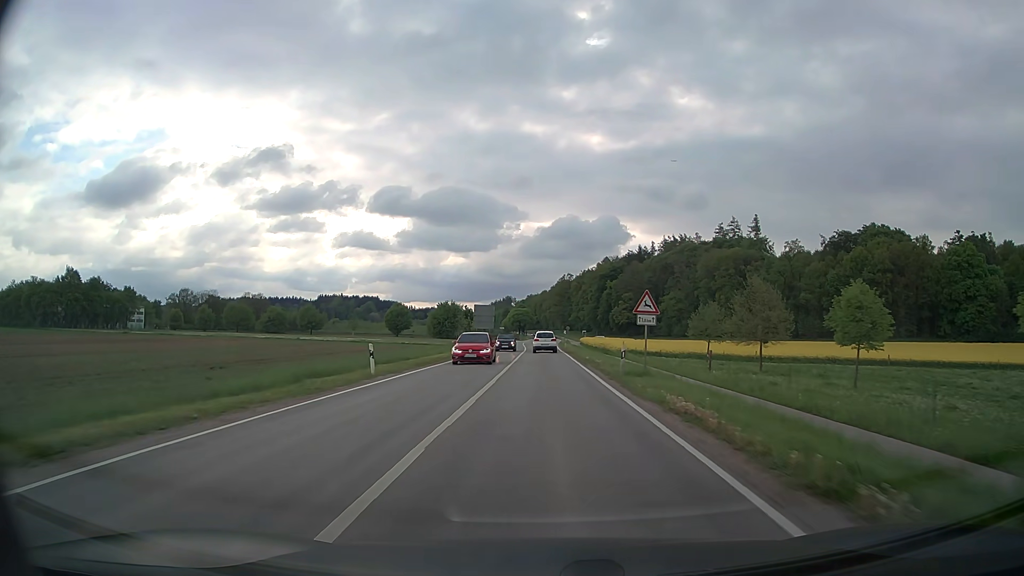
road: secondary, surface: asphalt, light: Day
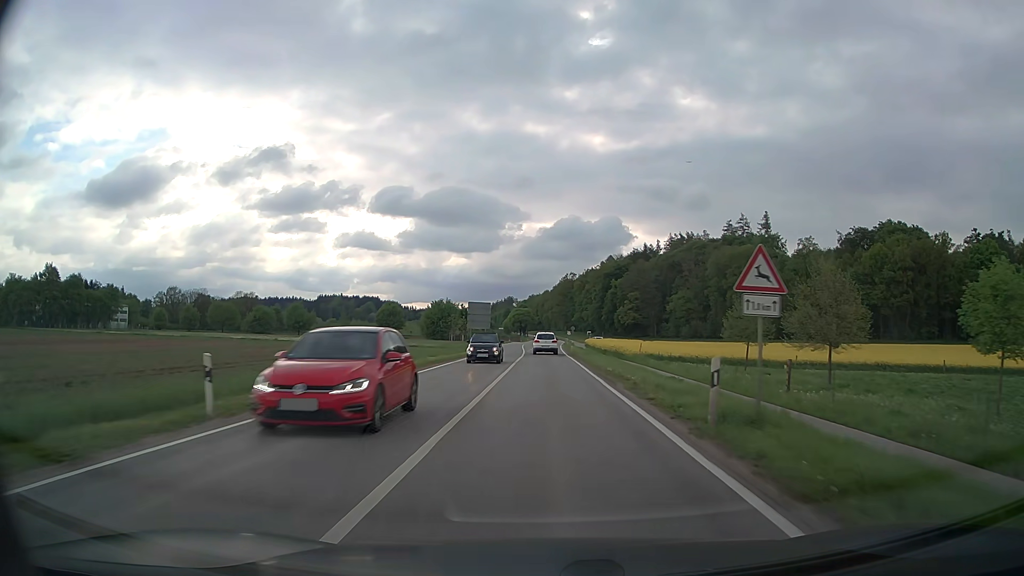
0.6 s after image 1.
(0.0, +11.3) m; 0°
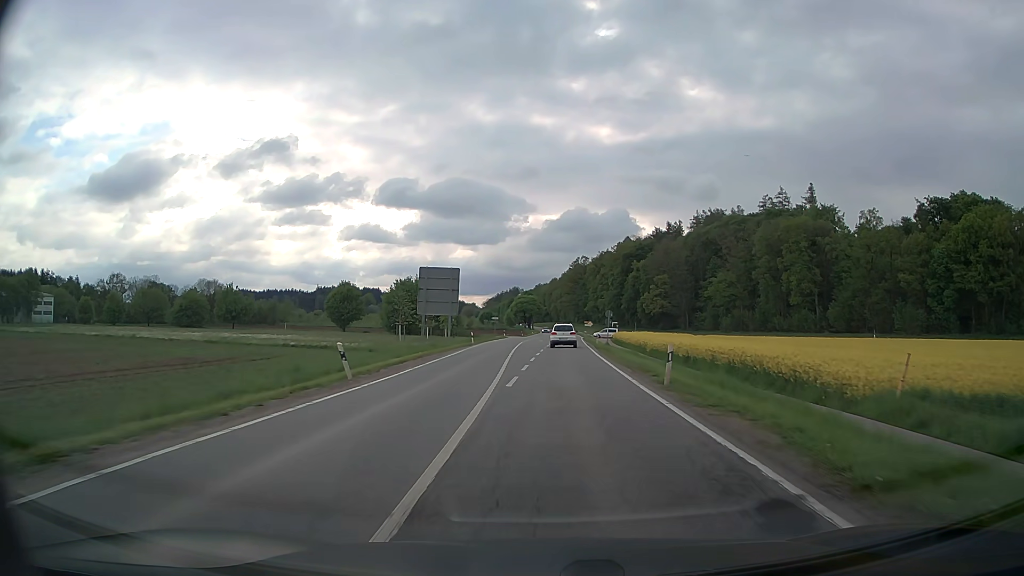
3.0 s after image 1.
(-0.2, +43.2) m; 0°
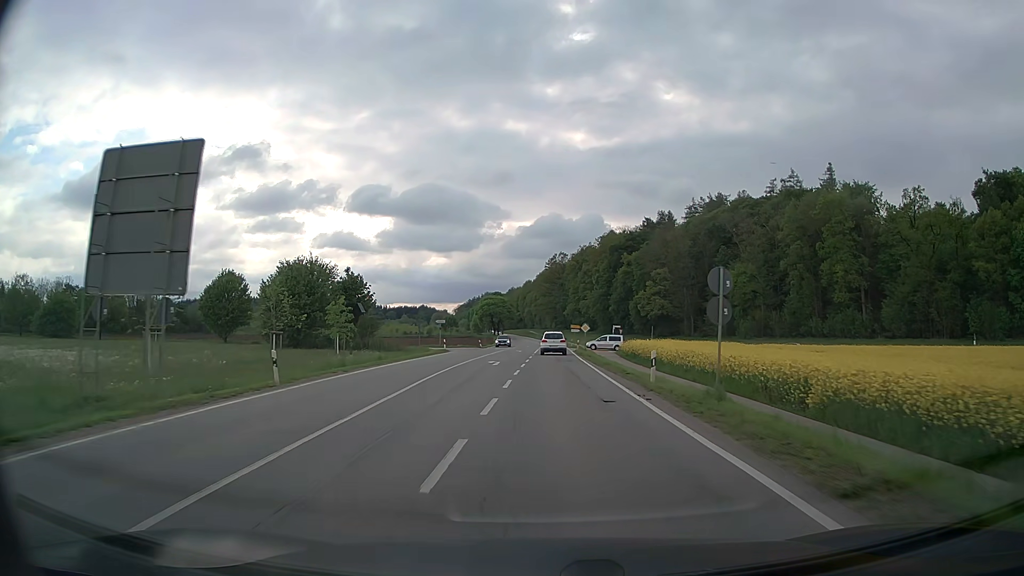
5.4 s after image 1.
(+0.8, +38.9) m; +2°
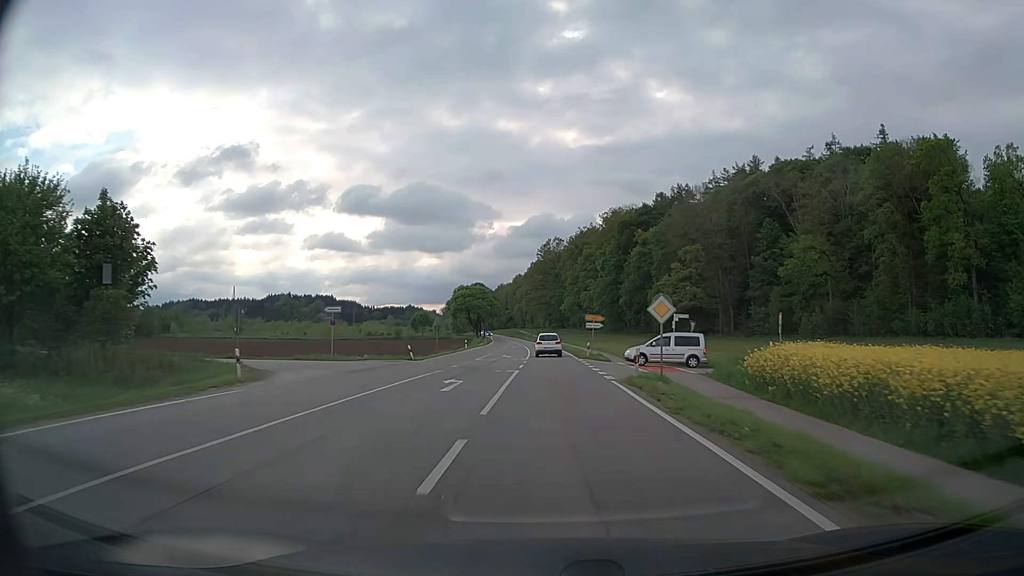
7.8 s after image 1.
(+0.3, +41.5) m; +1°
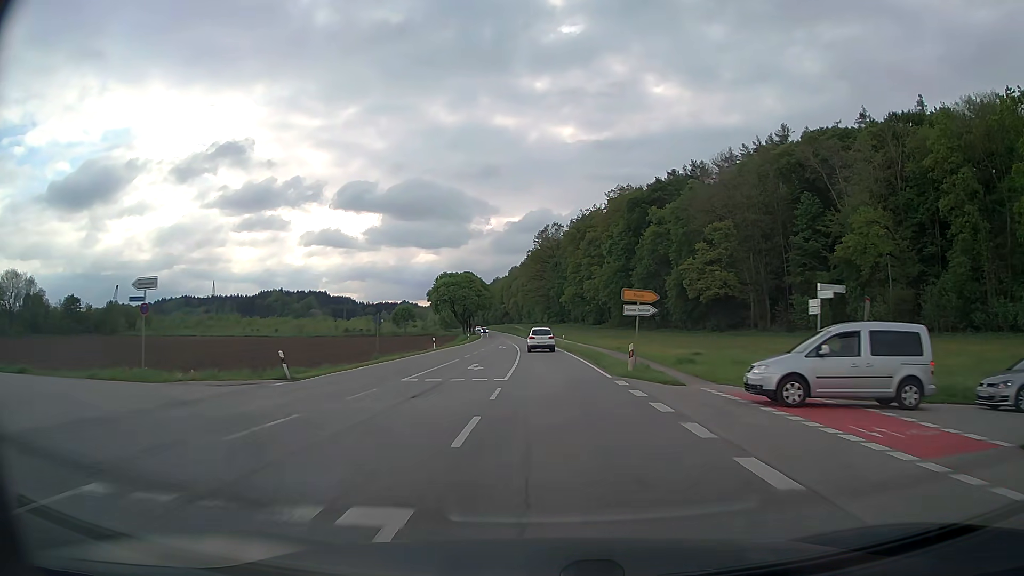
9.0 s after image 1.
(0.0, +21.9) m; 0°
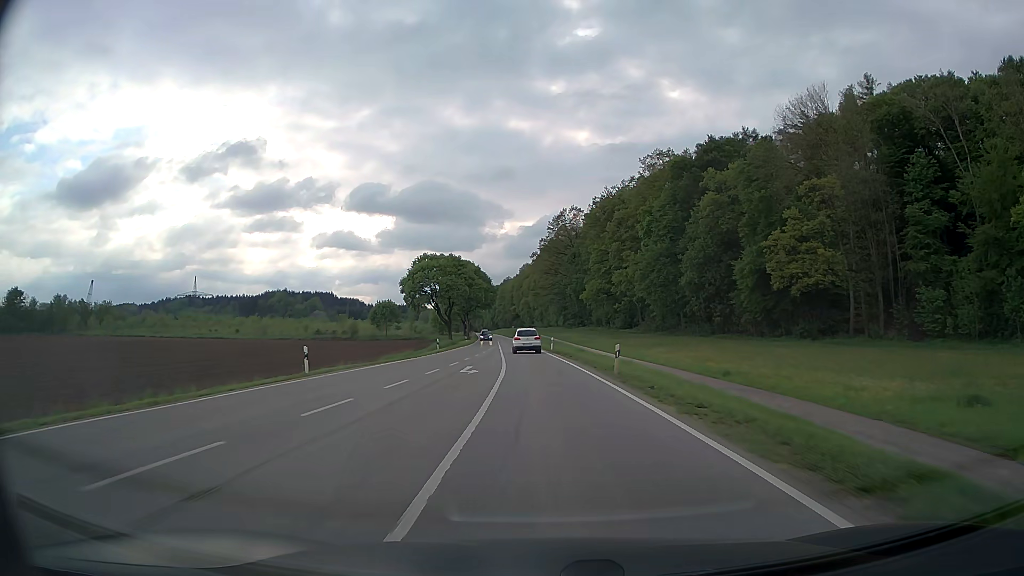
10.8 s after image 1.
(-0.3, +33.7) m; -1°
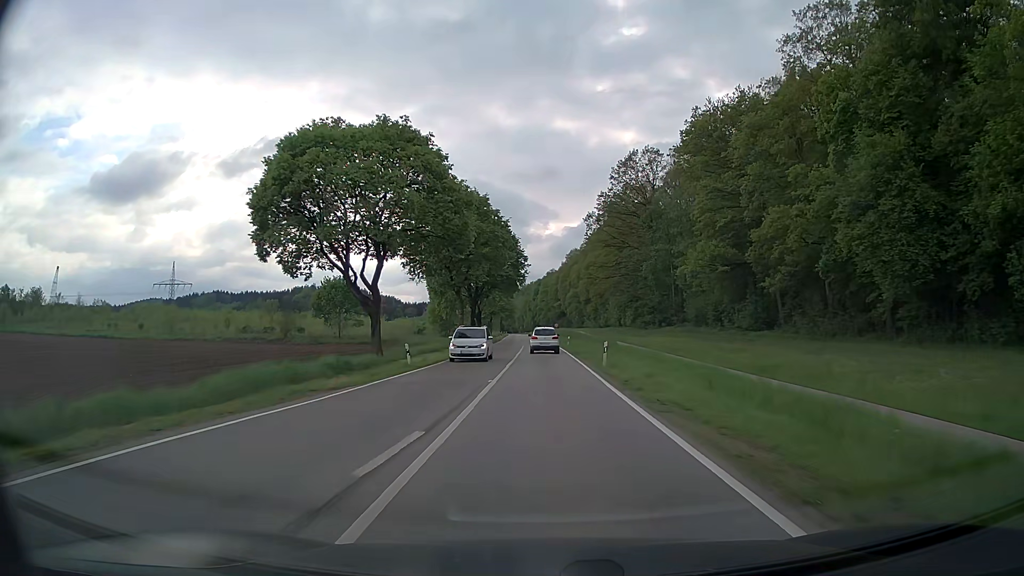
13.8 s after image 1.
(-2.5, +57.9) m; -4°
(0, +10) (0, +20) (0, +30) (0, +40) (0, +50) (0, +60) (0, +70) (-1, +80) (-1, +90) (-1, +100) m
